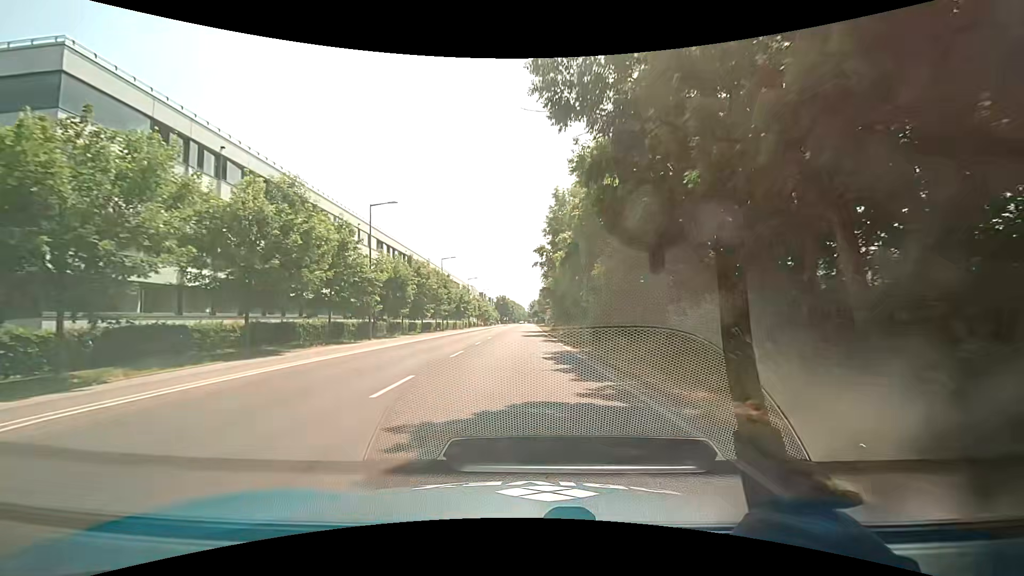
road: secondary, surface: asphalt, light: Day
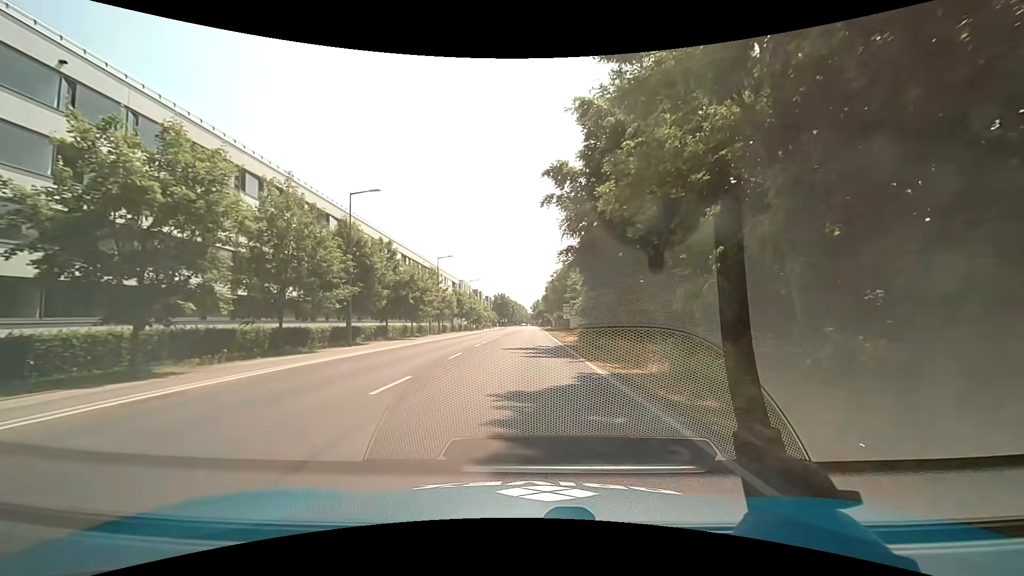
(0.0, +37.6) m; -1°
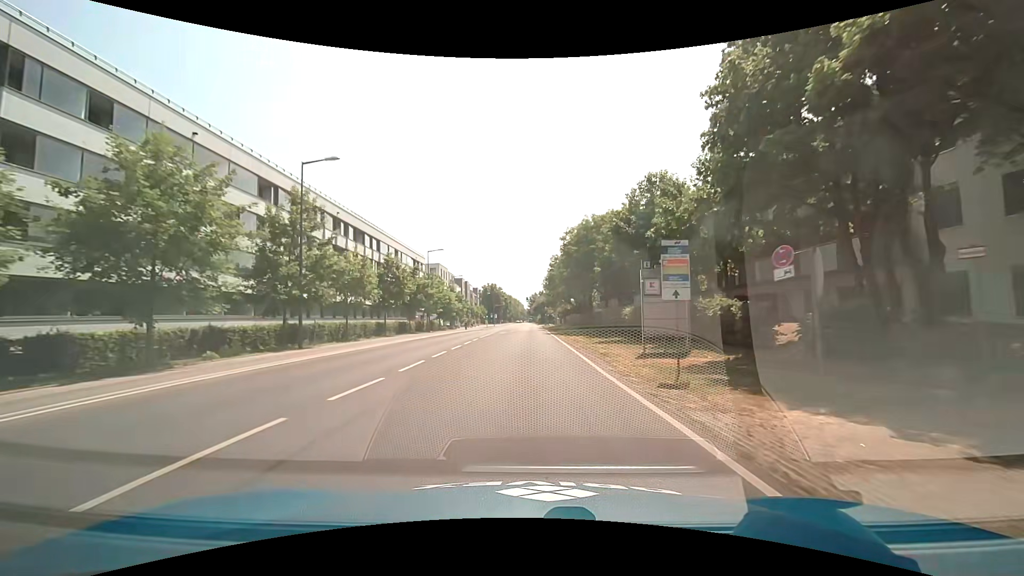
(+0.7, +39.3) m; +1°
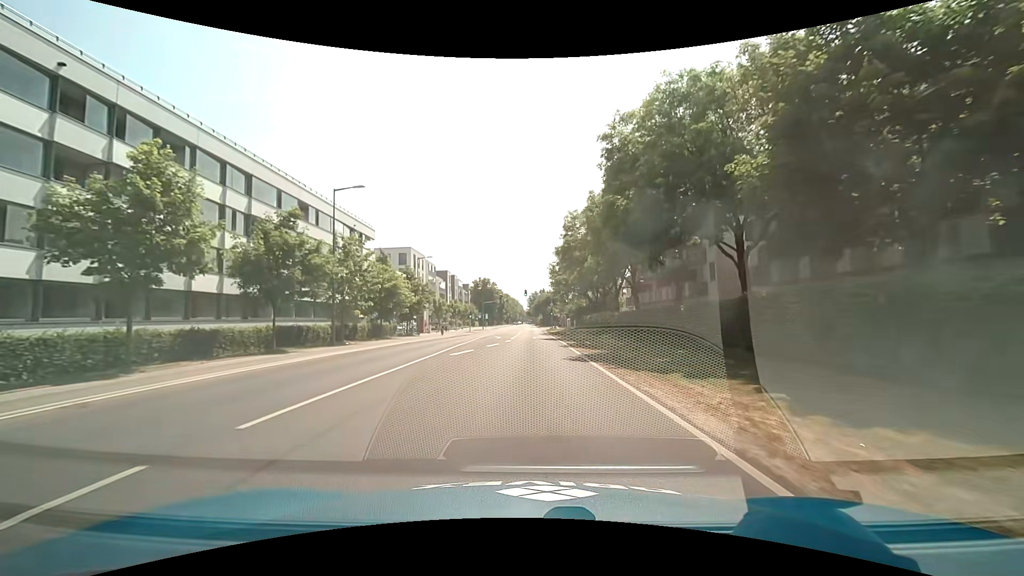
(0.0, +30.8) m; 0°
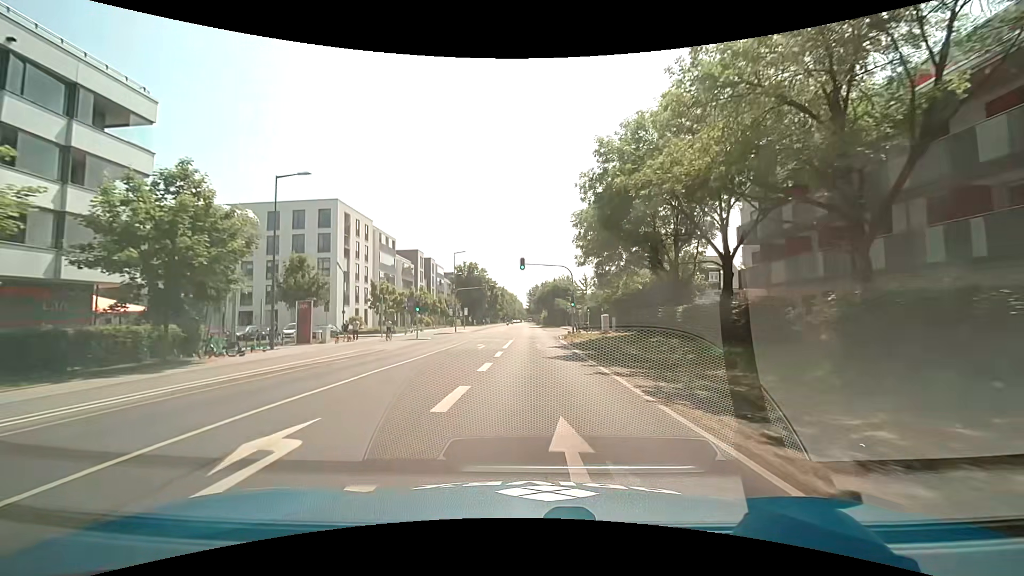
(+0.2, +38.2) m; 0°
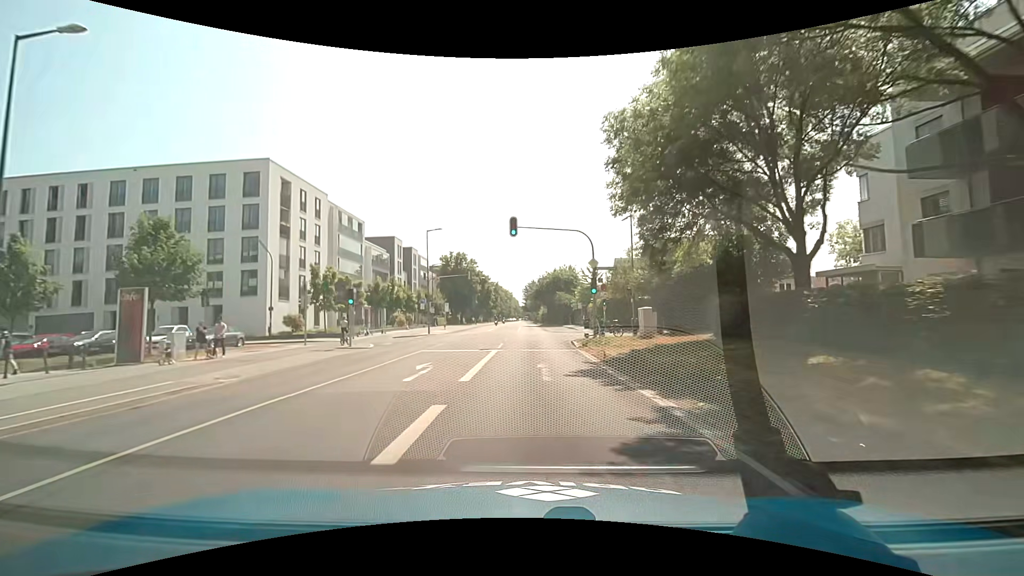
(0.0, +15.3) m; +1°
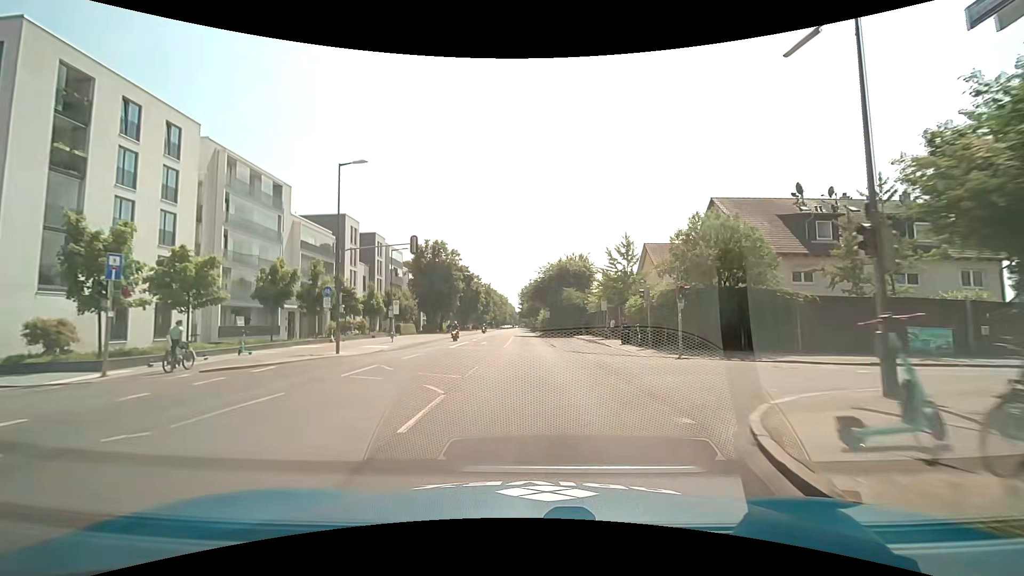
(0.0, +23.0) m; 0°
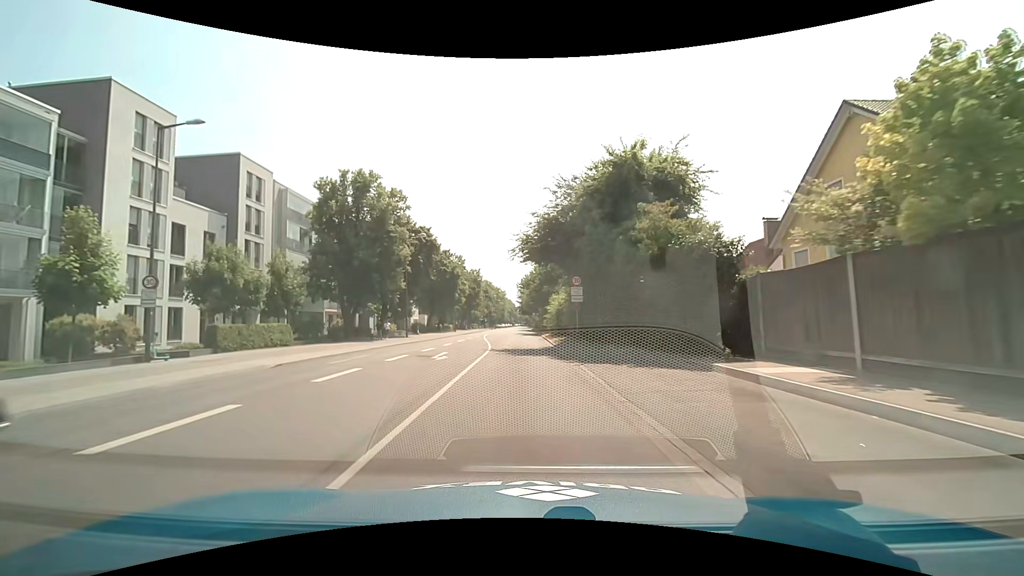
(0.0, +38.1) m; 0°
(0, +10) (0, +20) (0, +30) (0, +40) (-1, +50) (-1, +60) (-1, +70) (-1, +80) (-1, +90) (-1, +100) m
